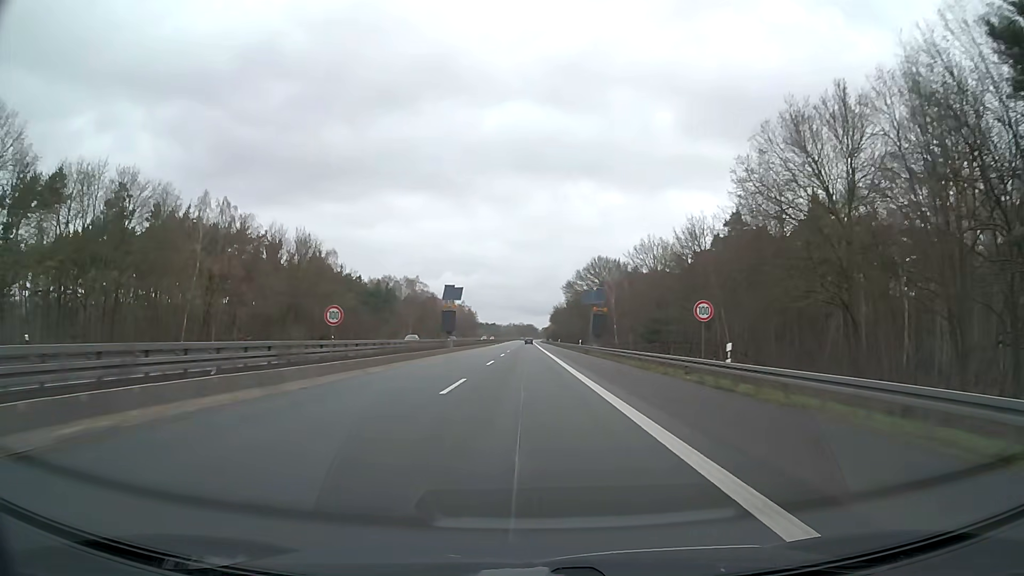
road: motorway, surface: asphalt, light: Day
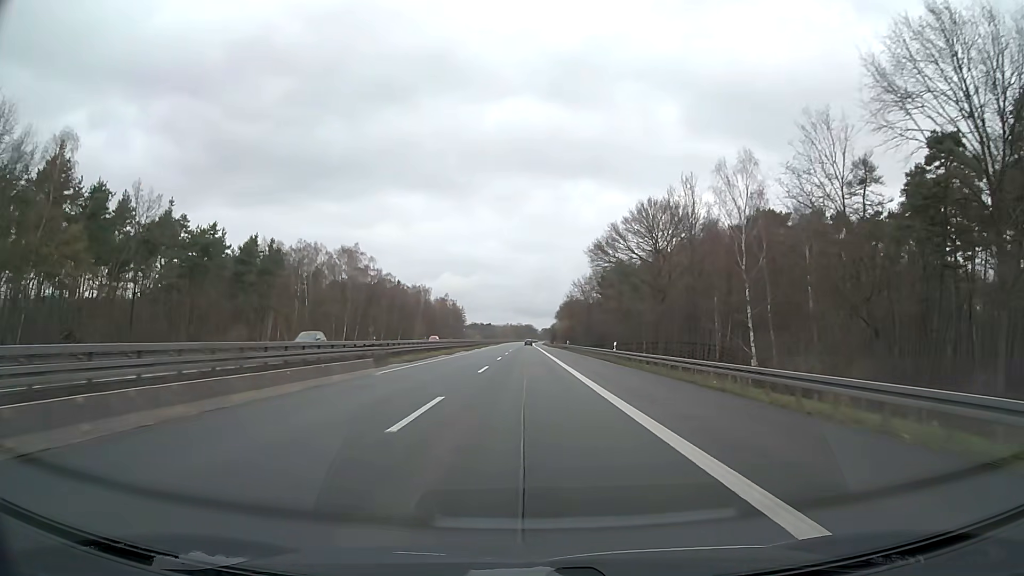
(-0.1, +79.0) m; 0°
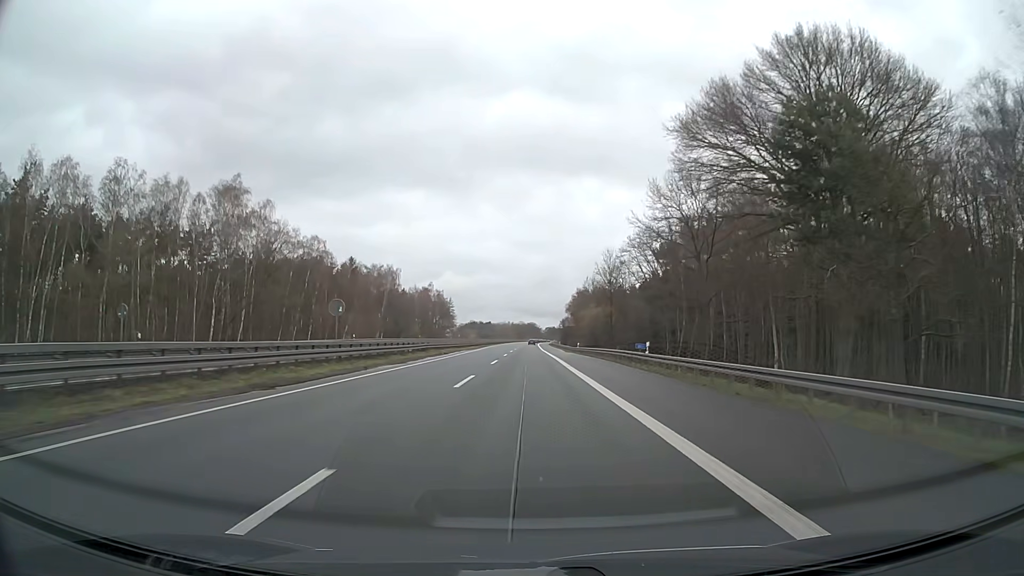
(0.0, +63.2) m; 0°
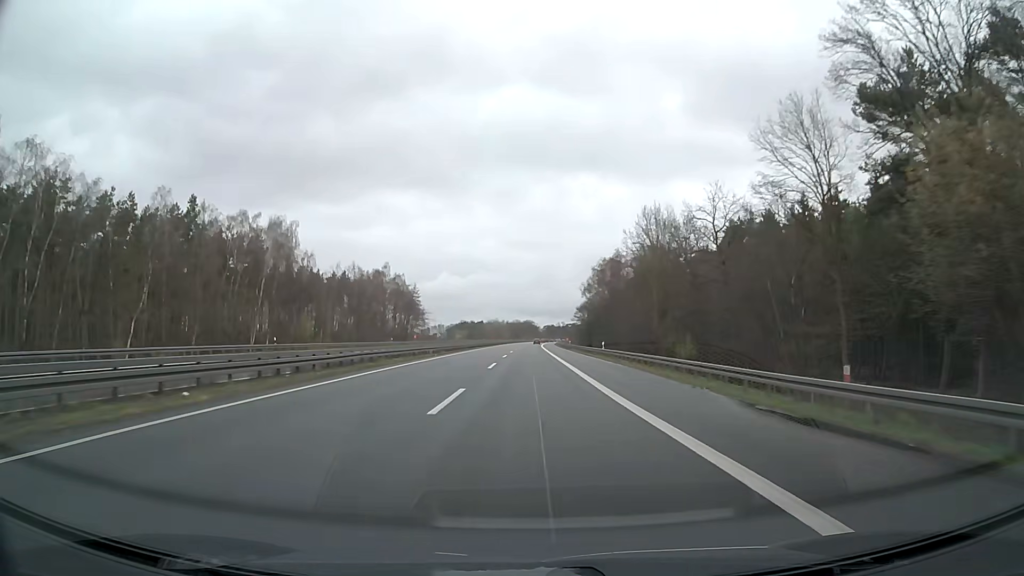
(-0.1, +78.9) m; +1°
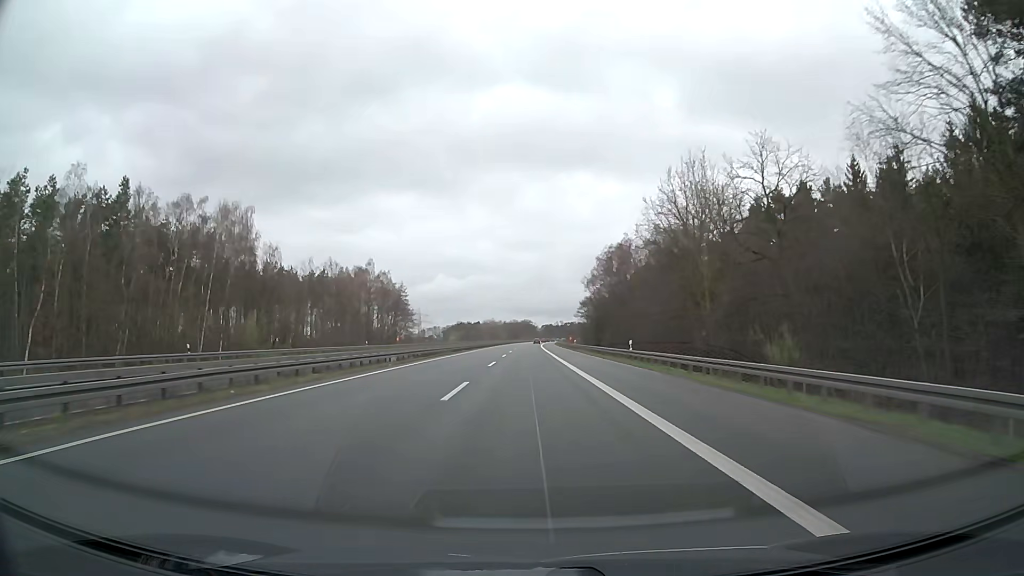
(-0.1, +15.8) m; 0°
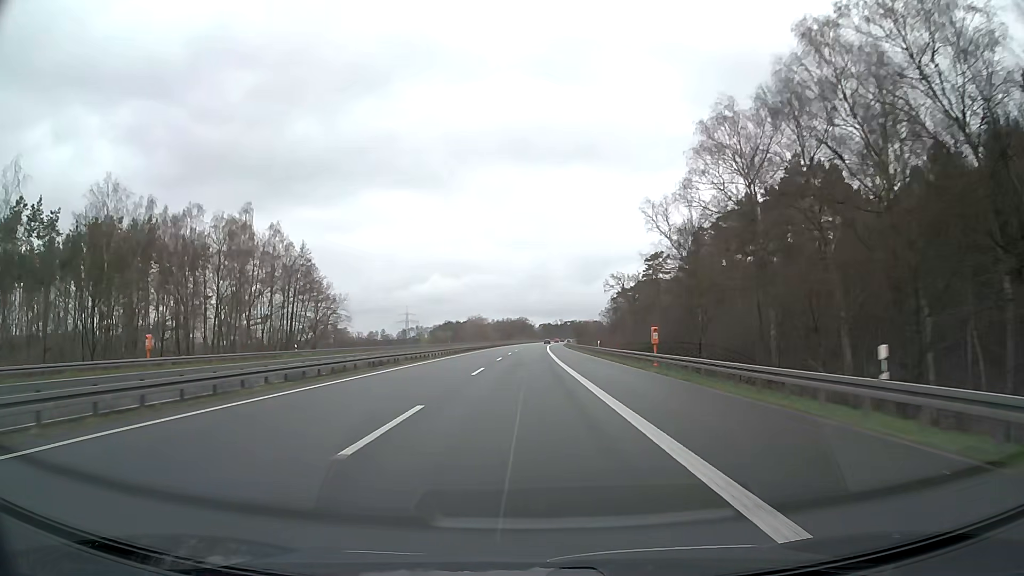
(+0.2, +78.9) m; 0°
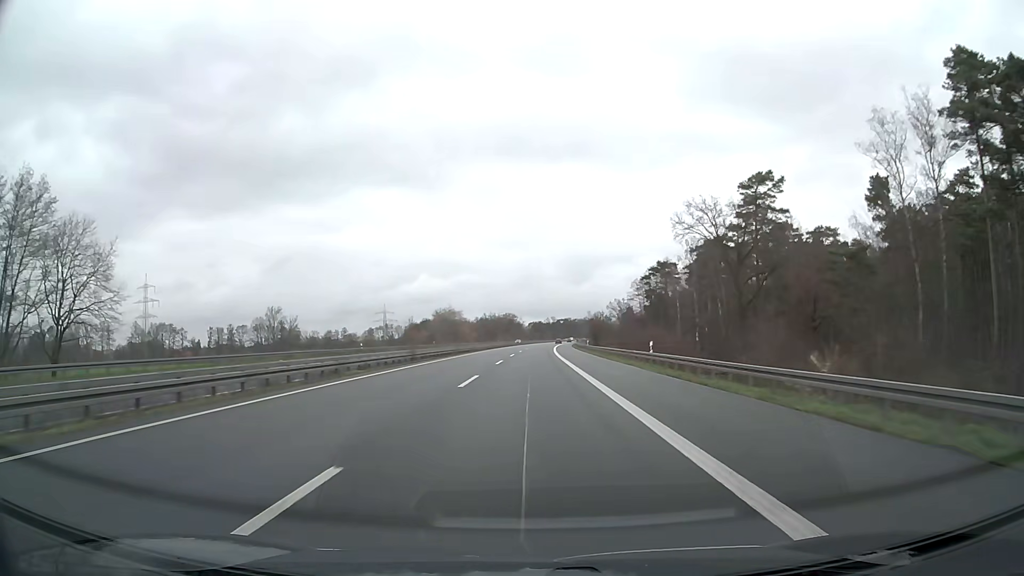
(+0.4, +78.9) m; +1°
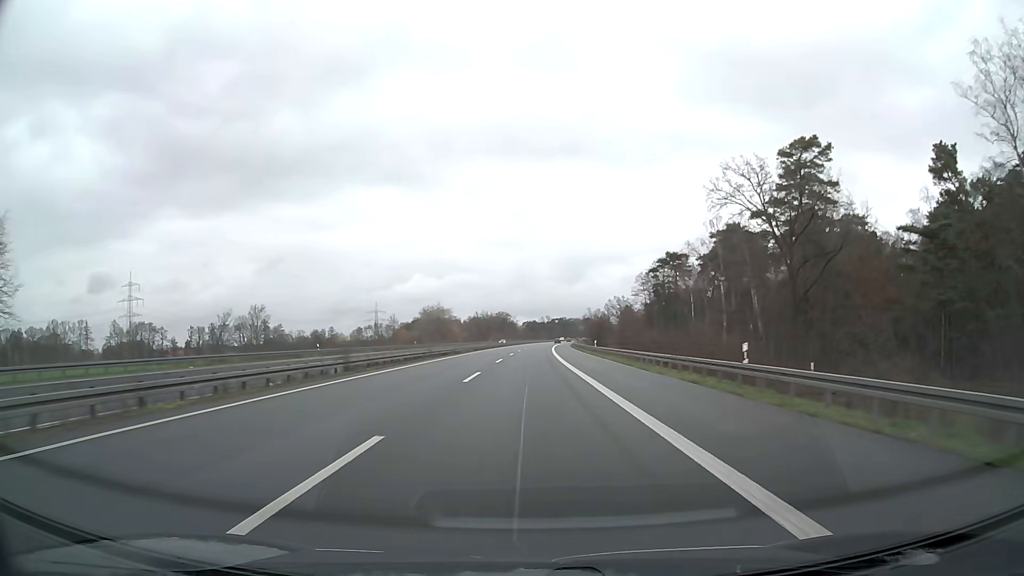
(+0.1, +15.8) m; +1°
(0, +10) (0, +20) (0, +30) (0, +40) (+1, +50) (+1, +60) (+1, +70) (+1, +80) (+2, +90) (+2, +100) m
